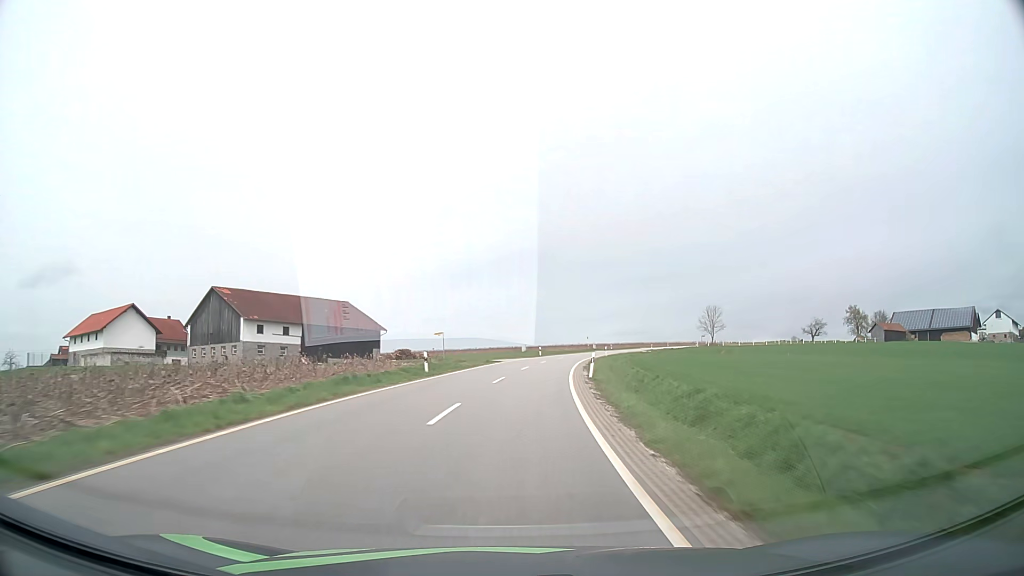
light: Day
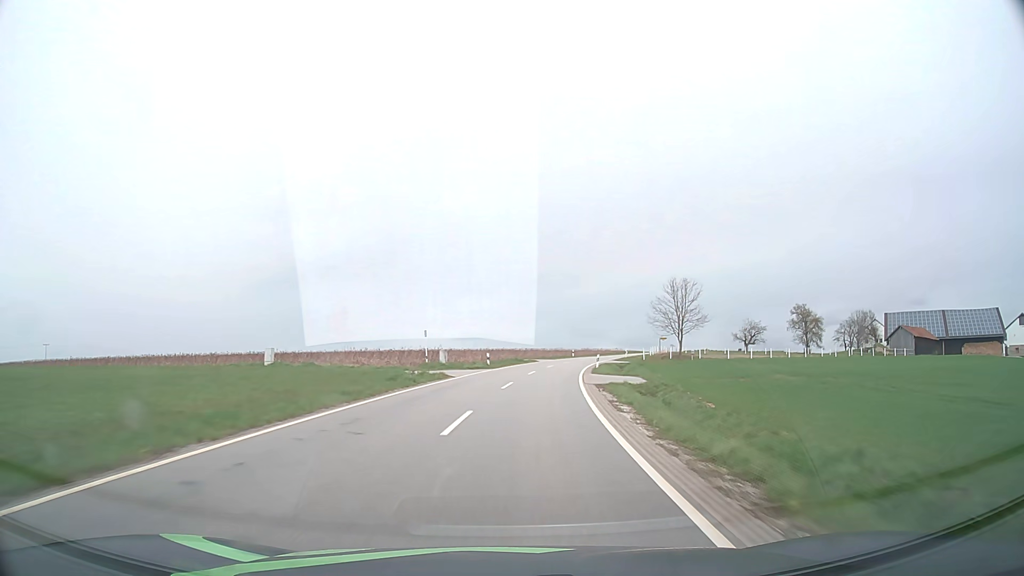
(+8.8, +73.0) m; +14°
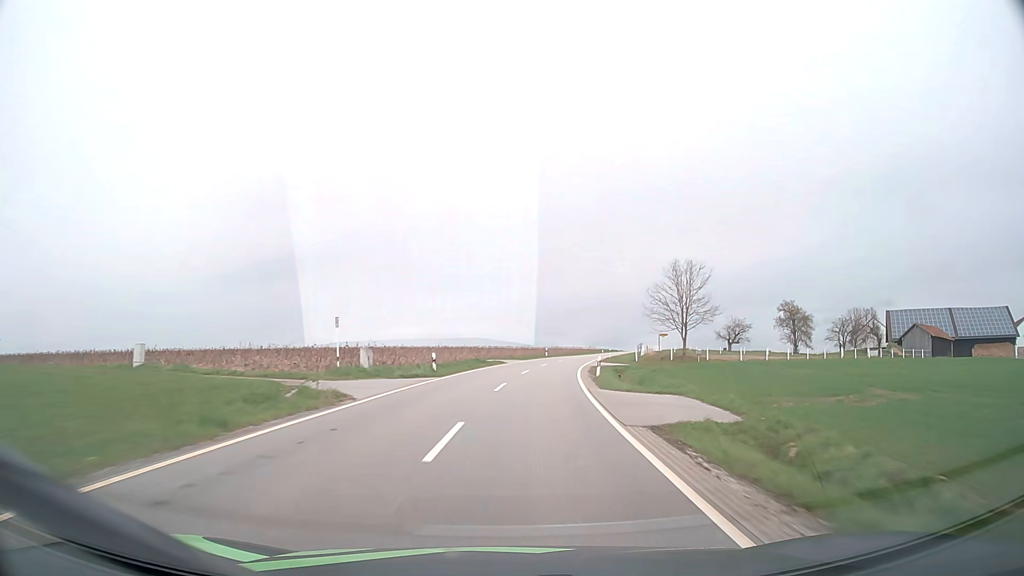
(+0.4, +14.7) m; +3°
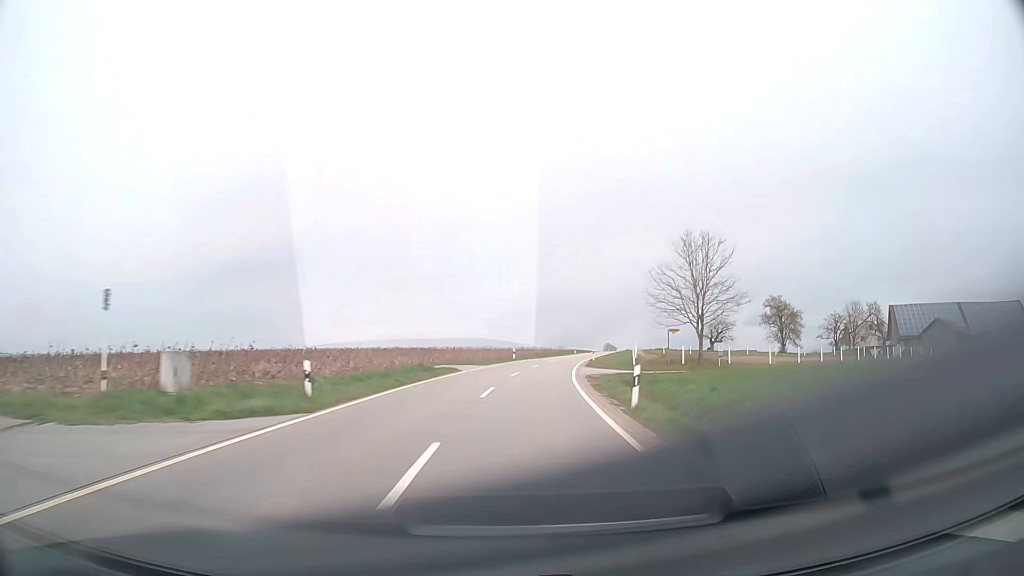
(+0.4, +14.8) m; +3°
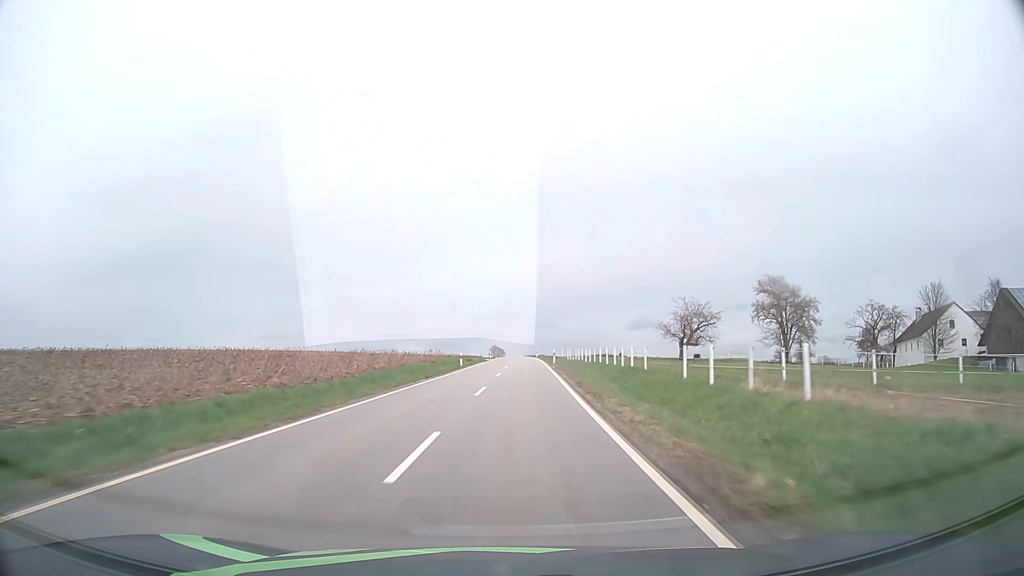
(+5.6, +59.1) m; +10°
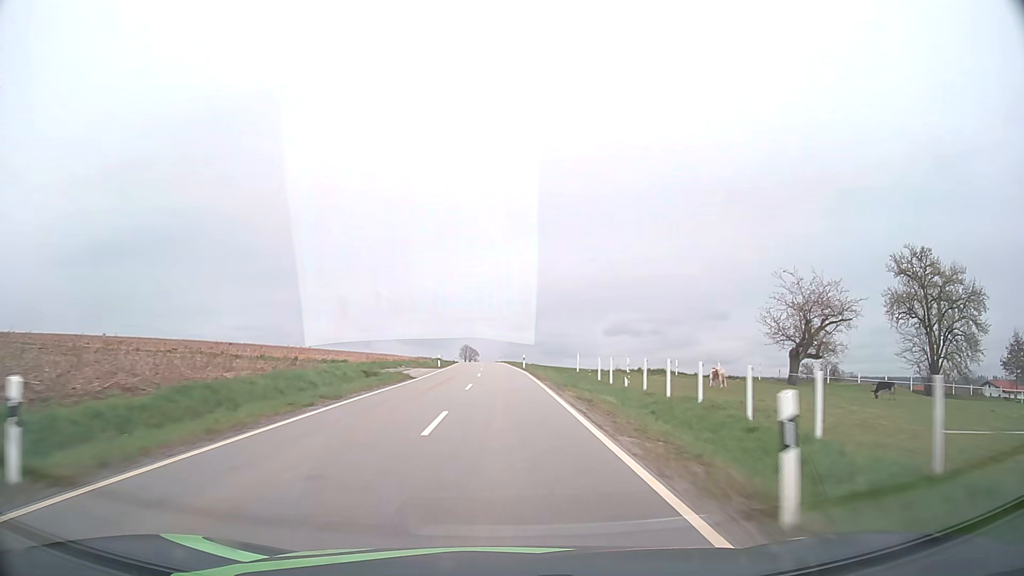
(+1.4, +45.0) m; +2°
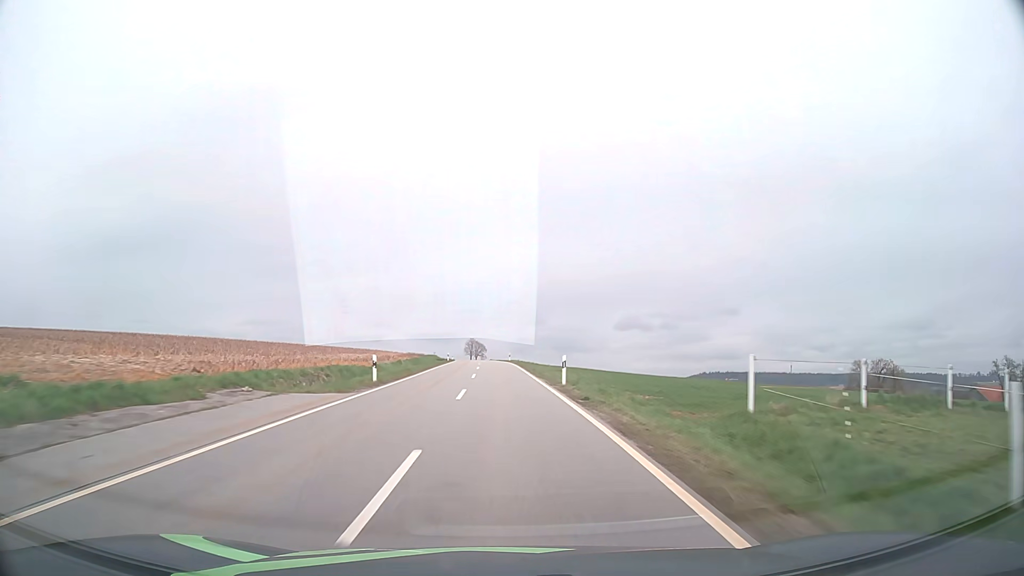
(-0.2, +30.2) m; -1°
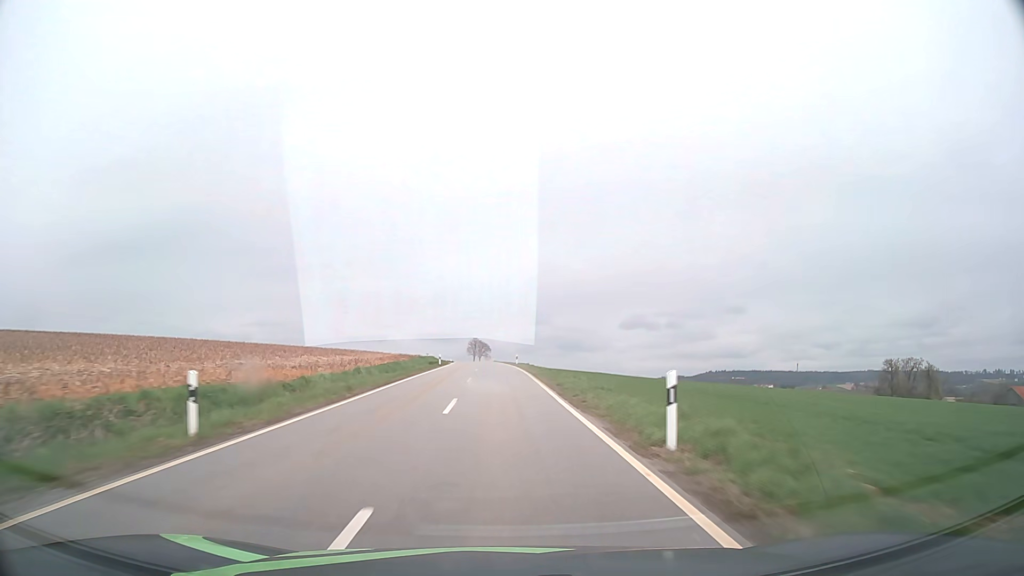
(-0.1, +15.2) m; 0°
(0, +10) (0, +20) (0, +30) (0, +40) (-1, +50) (-1, +60) (-2, +70) (-2, +80) (-3, +90) (-3, +100) m
